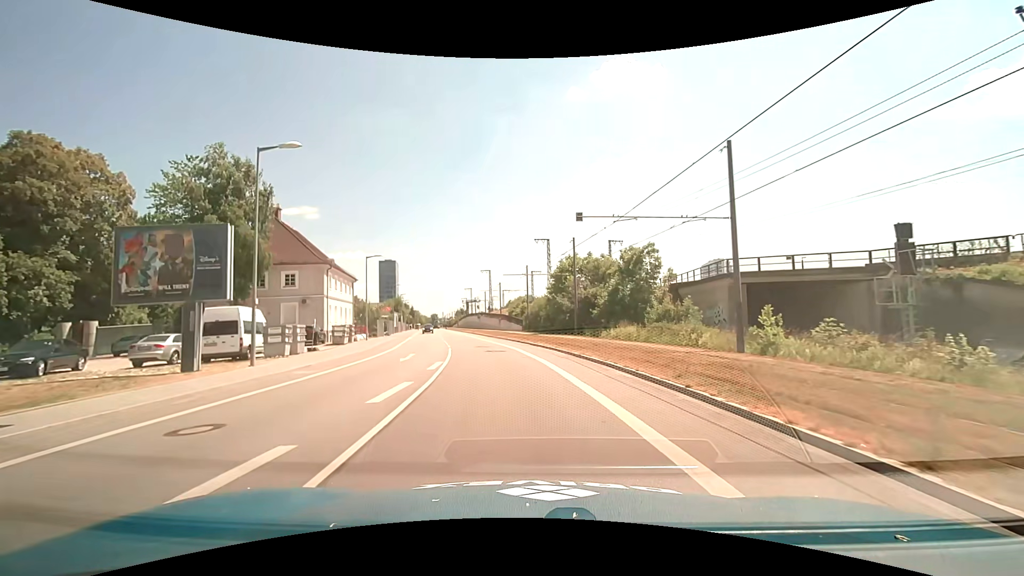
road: unclassified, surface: asphalt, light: Day
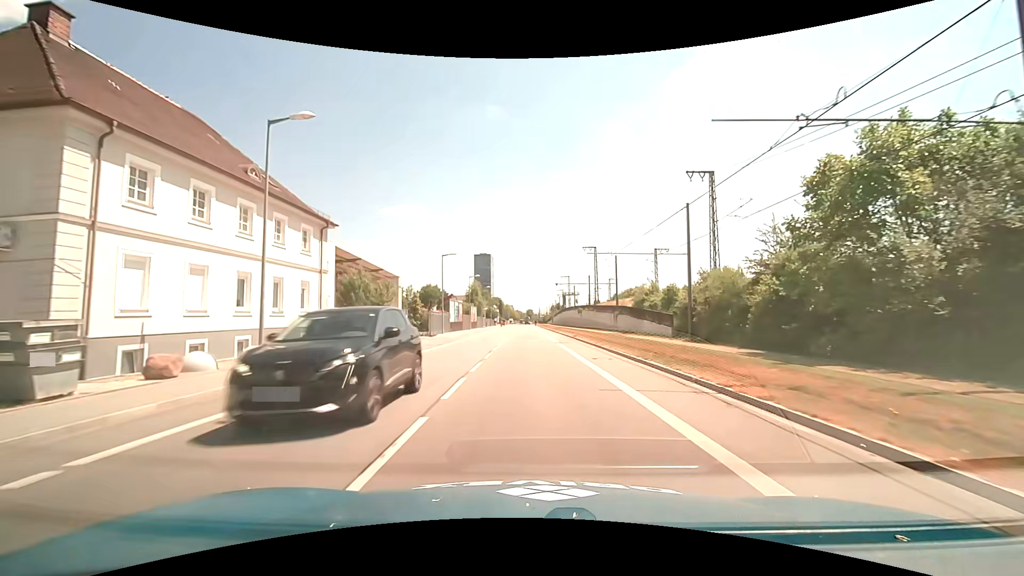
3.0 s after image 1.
(-3.9, +35.0) m; -11°
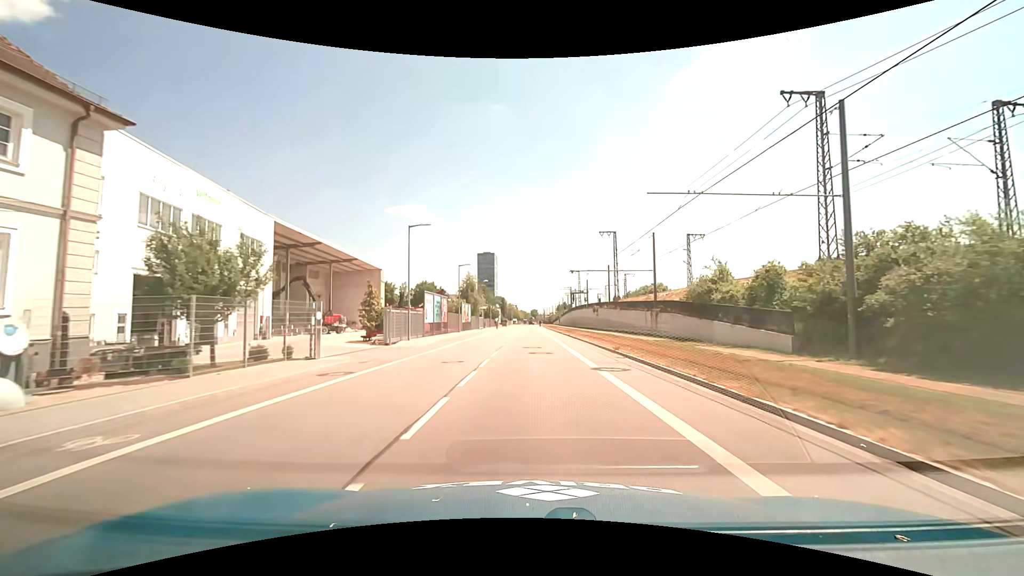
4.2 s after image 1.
(0.0, +16.5) m; 0°
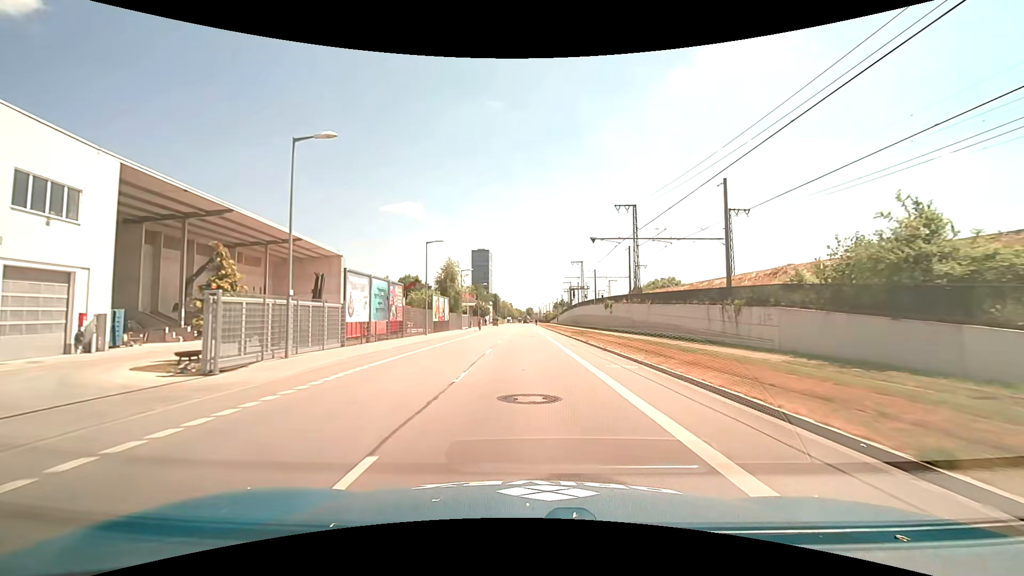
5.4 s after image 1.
(+0.1, +17.3) m; +1°
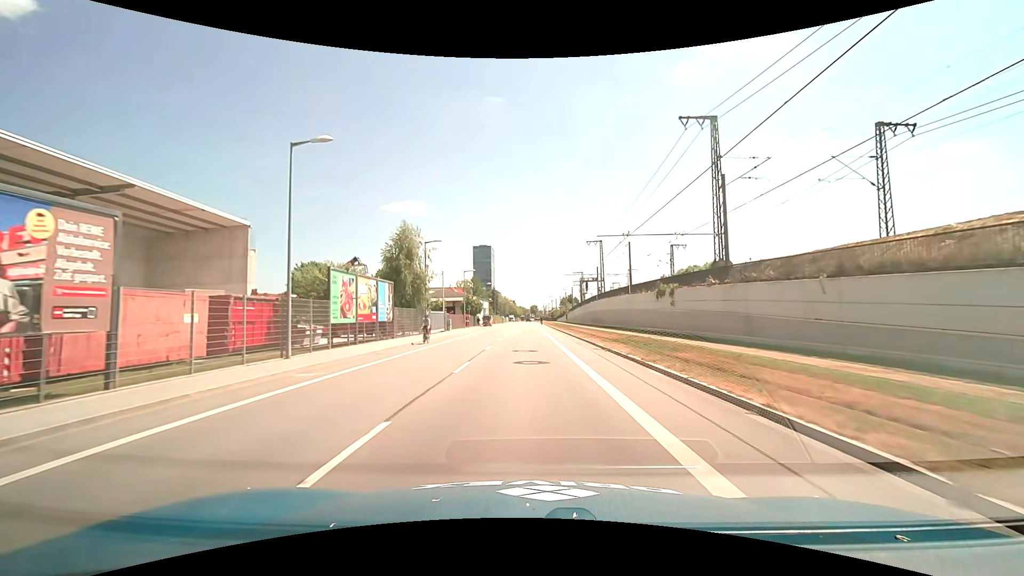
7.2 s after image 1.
(+0.1, +25.3) m; 0°
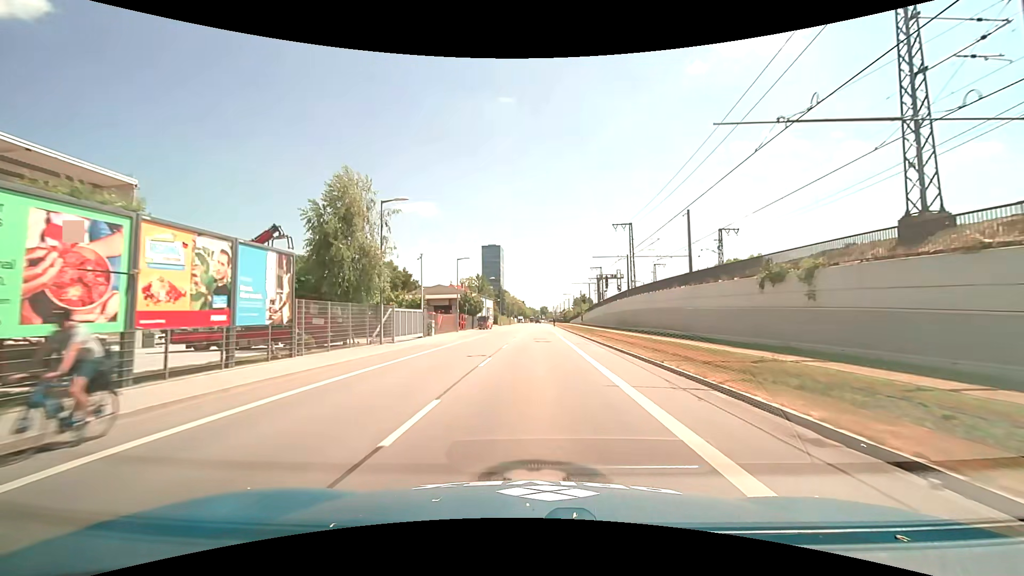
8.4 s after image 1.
(-0.2, +16.1) m; -1°
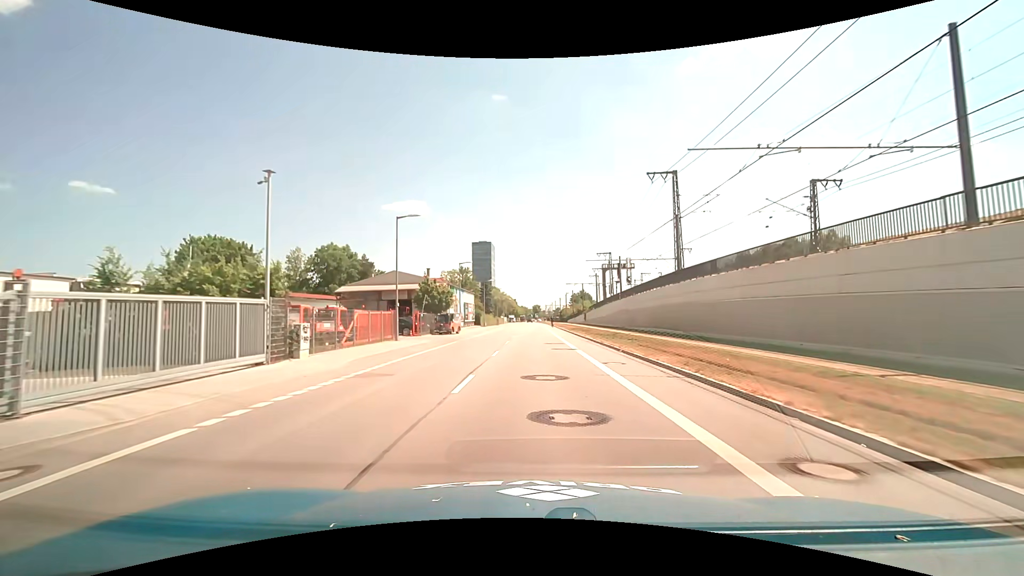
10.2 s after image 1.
(+0.1, +23.2) m; +1°
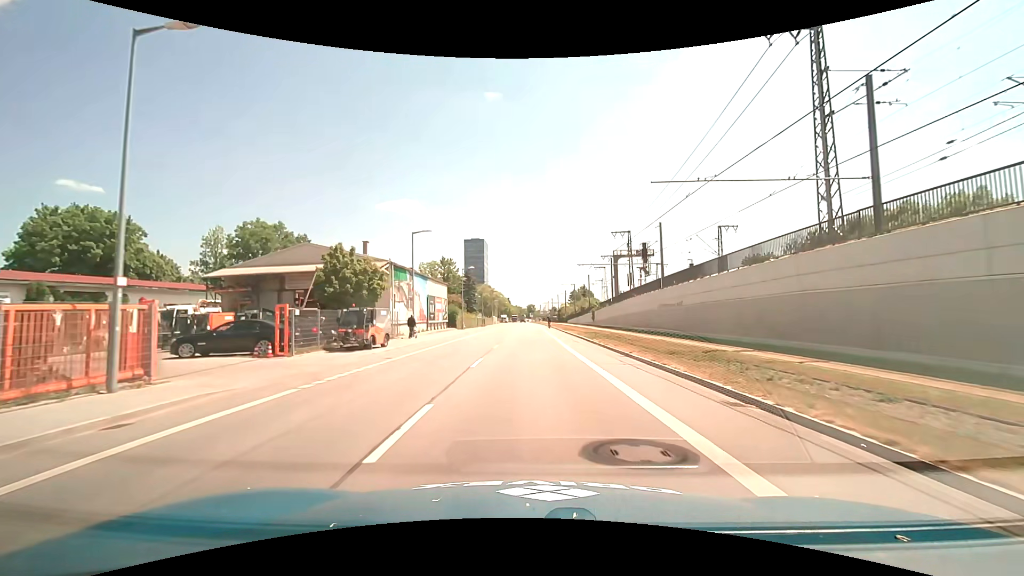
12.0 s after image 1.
(+0.3, +22.1) m; +1°
(0, +10) (0, +20) (0, +30) (0, +40) (0, +50) (0, +60) (0, +70) (0, +80) (0, +90) (-1, +100) m
